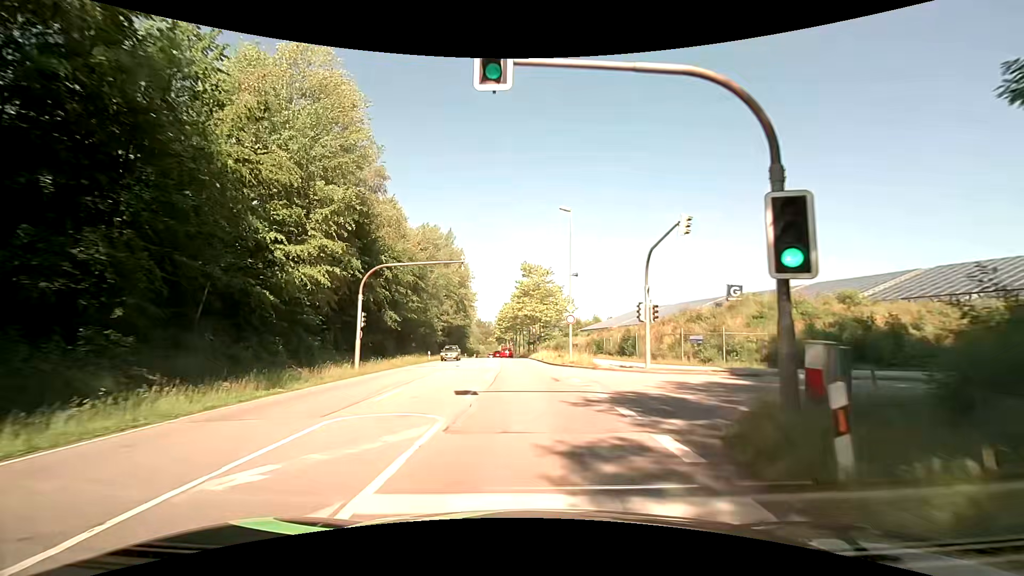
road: secondary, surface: asphalt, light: Day
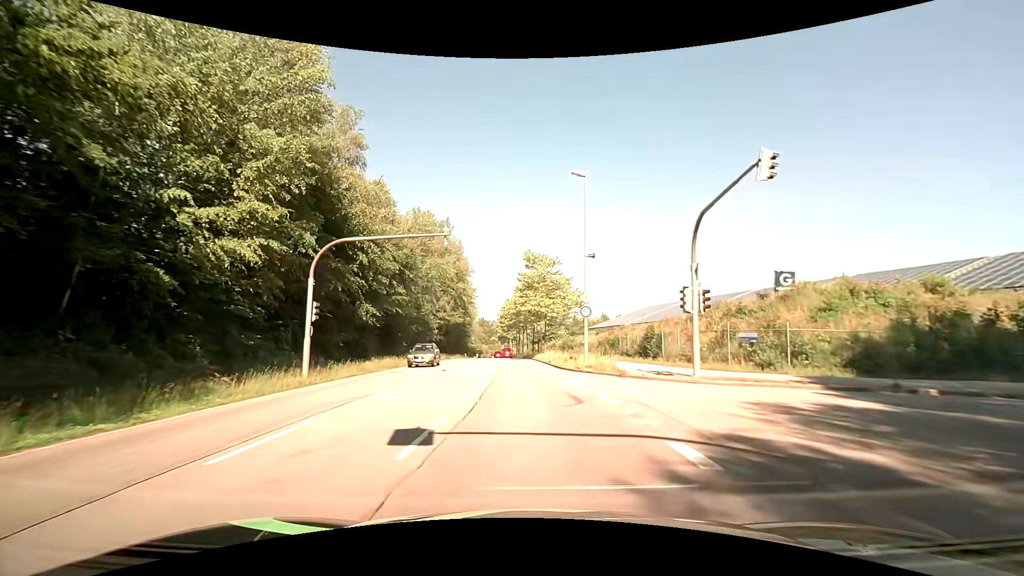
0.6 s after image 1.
(-0.1, +6.8) m; -1°
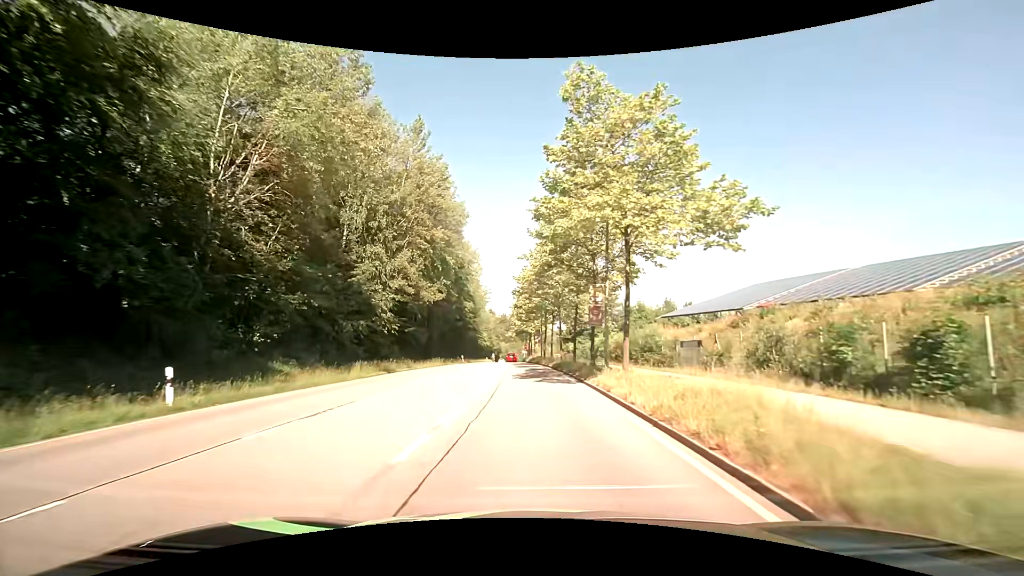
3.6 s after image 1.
(-1.1, +35.0) m; -3°
(0, +10) (0, +20) (-1, +30) (-1, +40) (-2, +50) (-2, +60) (-3, +70) (-3, +80) (-4, +90) (-4, +100) m
